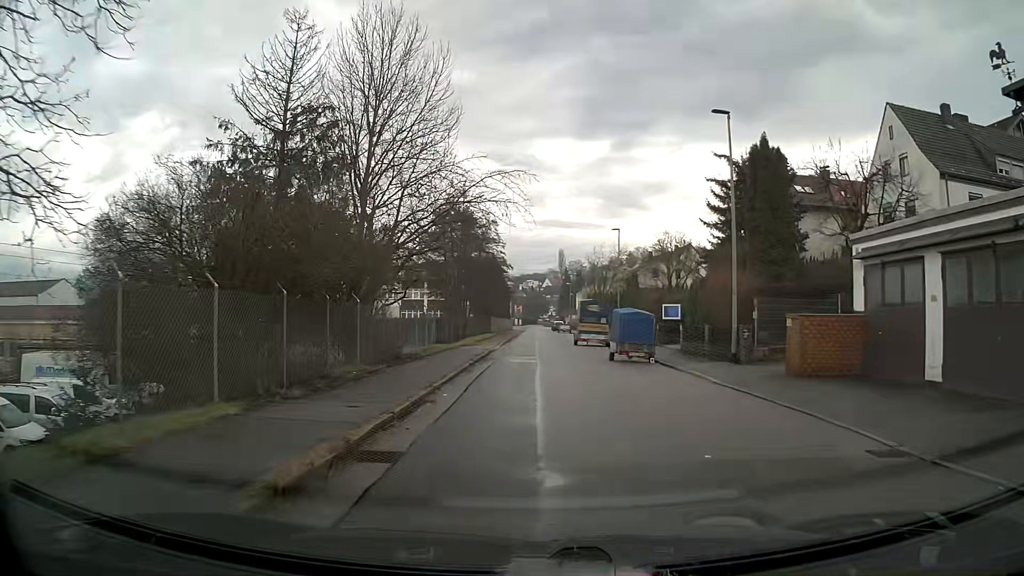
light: Day
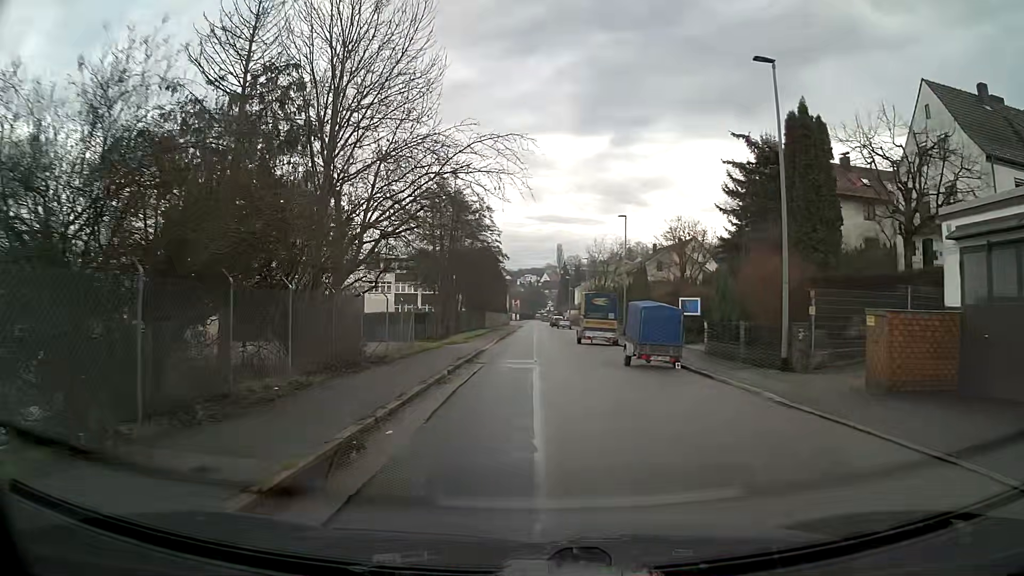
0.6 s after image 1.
(0.0, +4.6) m; 0°
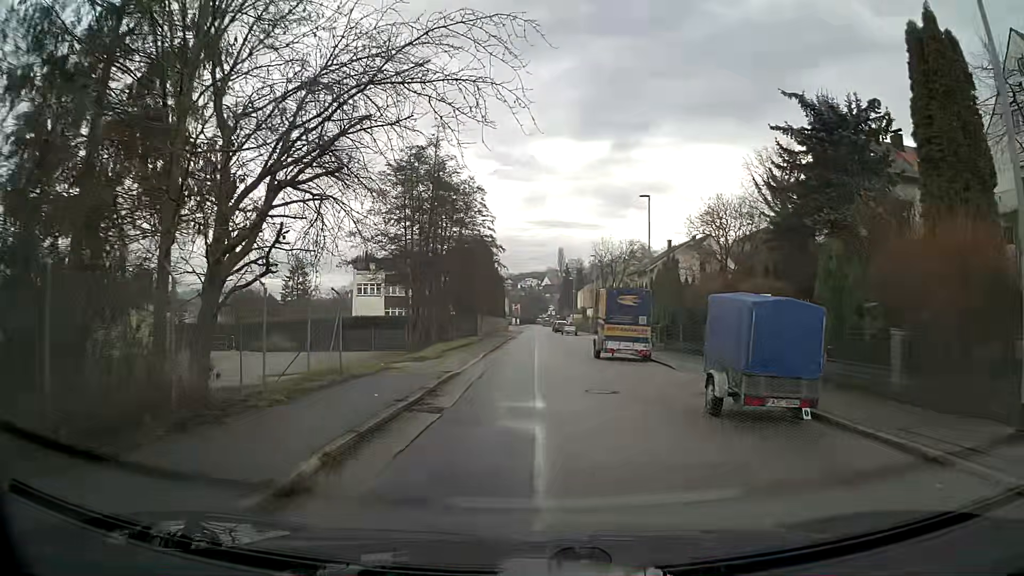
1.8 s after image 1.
(0.0, +9.2) m; 0°
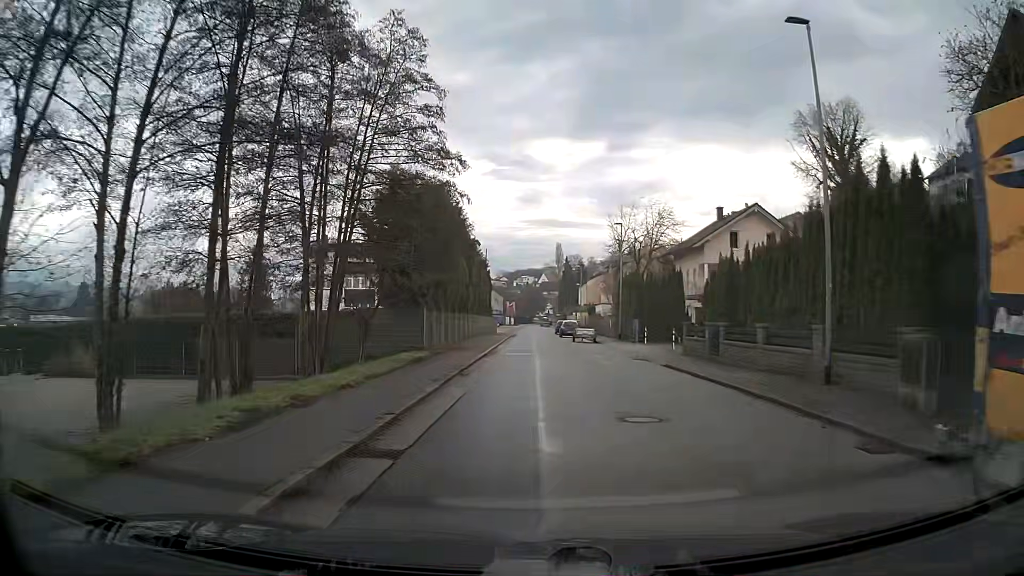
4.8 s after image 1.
(0.0, +23.1) m; +1°
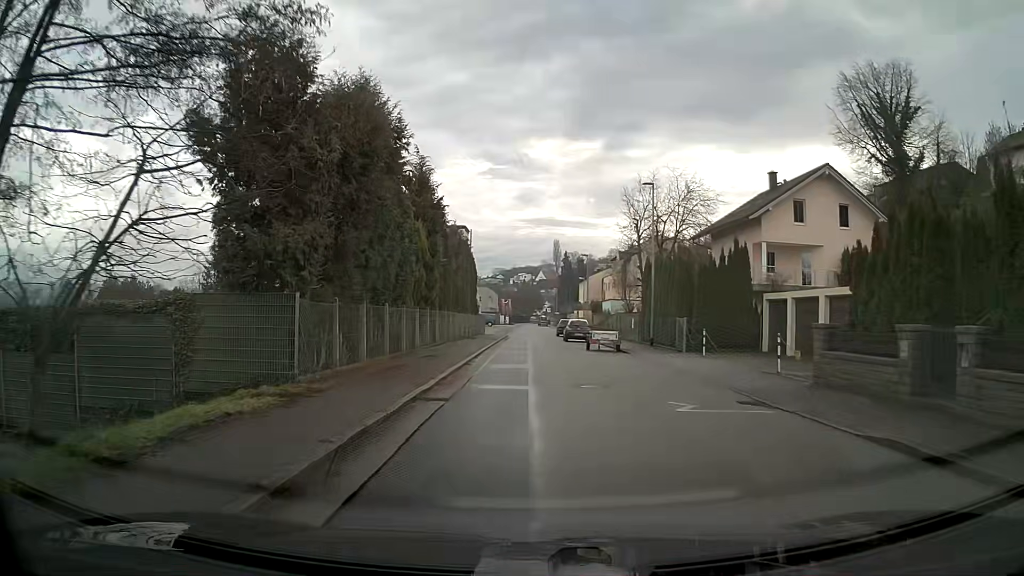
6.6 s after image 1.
(0.0, +13.9) m; 0°
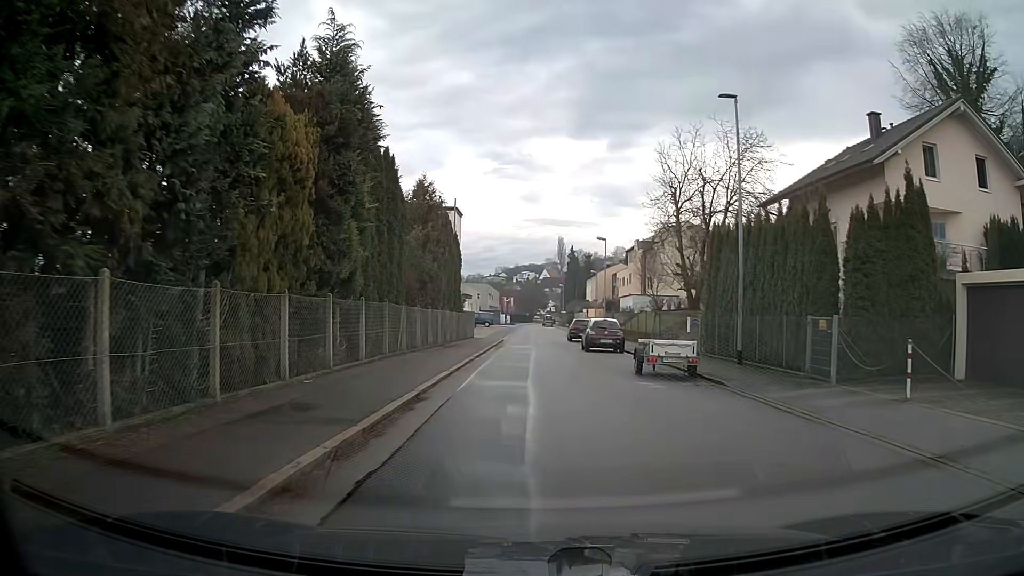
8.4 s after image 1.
(0.0, +14.0) m; 0°
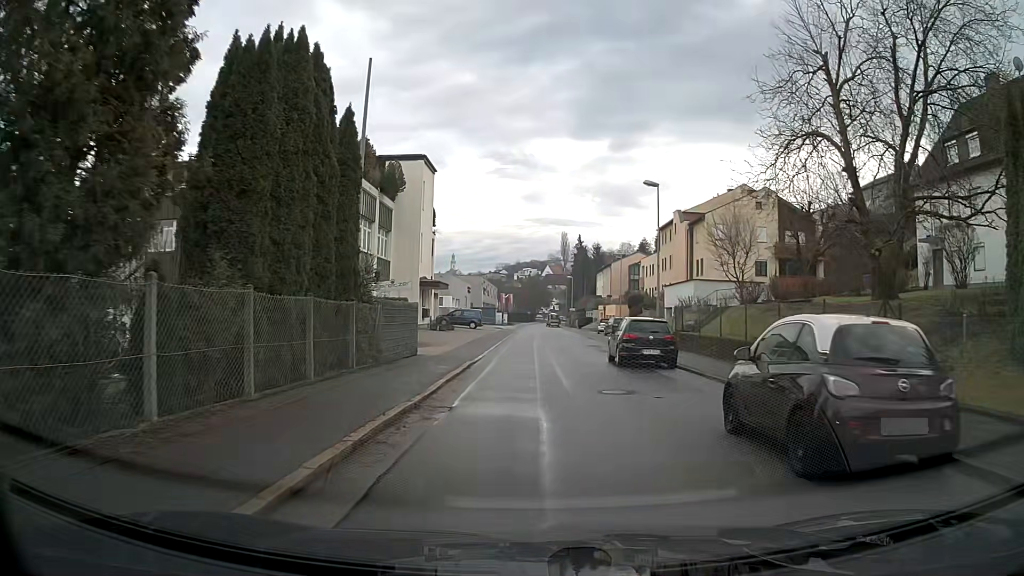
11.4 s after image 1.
(-0.1, +23.3) m; 0°
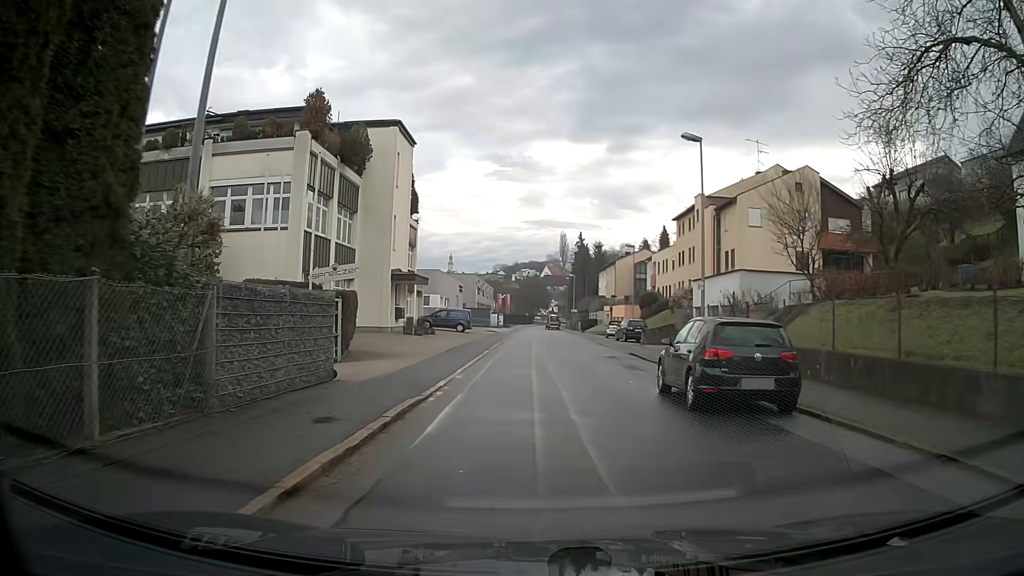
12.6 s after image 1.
(0.0, +9.4) m; +1°
(0, +10) (+1, +20) (+2, +30) (+3, +40) (+3, +50) (+3, +60) (+3, +70) (+2, +80) (0, +90) (0, +100) m
